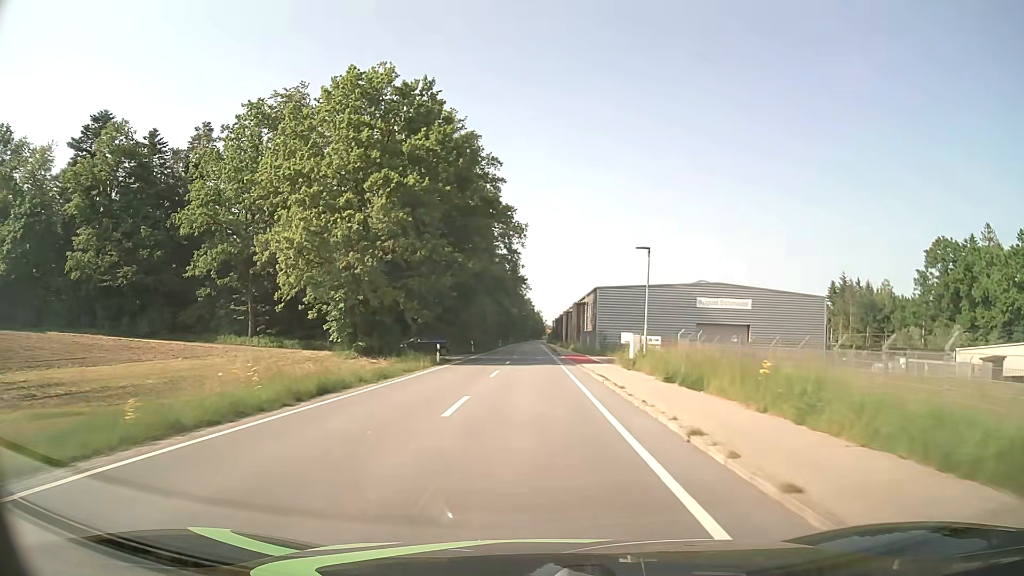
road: tertiary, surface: asphalt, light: Day
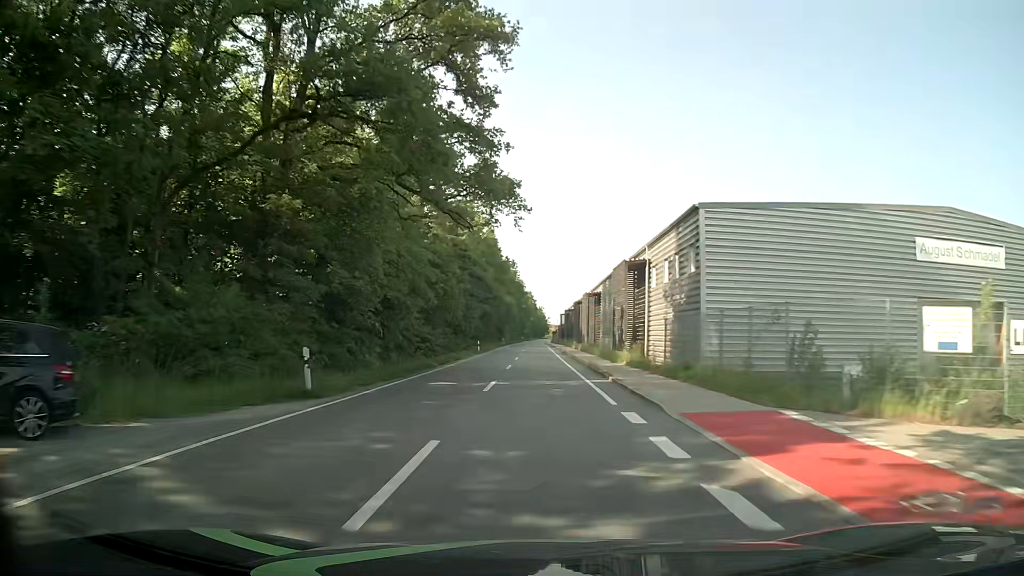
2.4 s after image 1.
(-0.3, +43.1) m; 0°
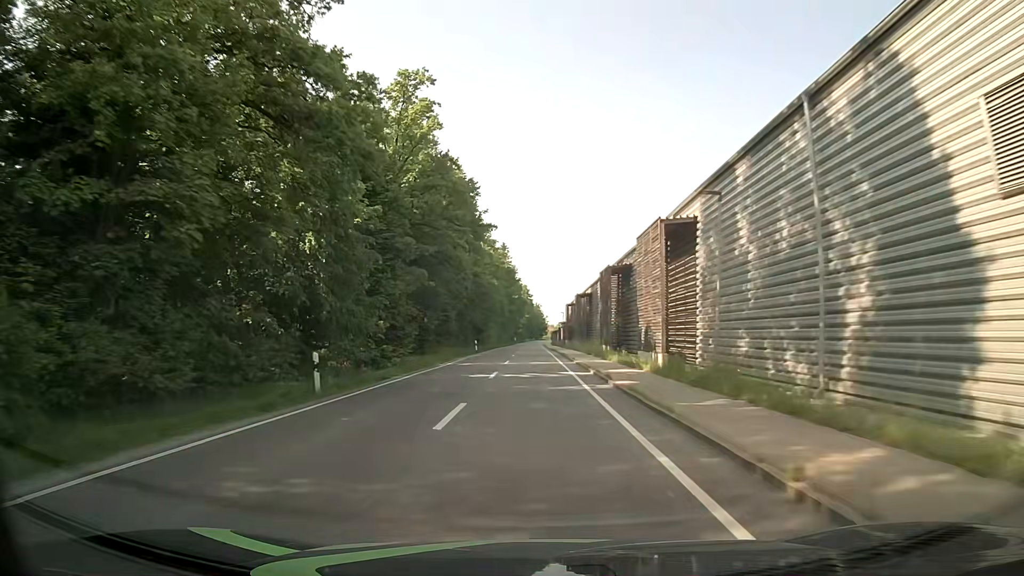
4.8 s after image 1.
(+0.4, +43.0) m; +1°
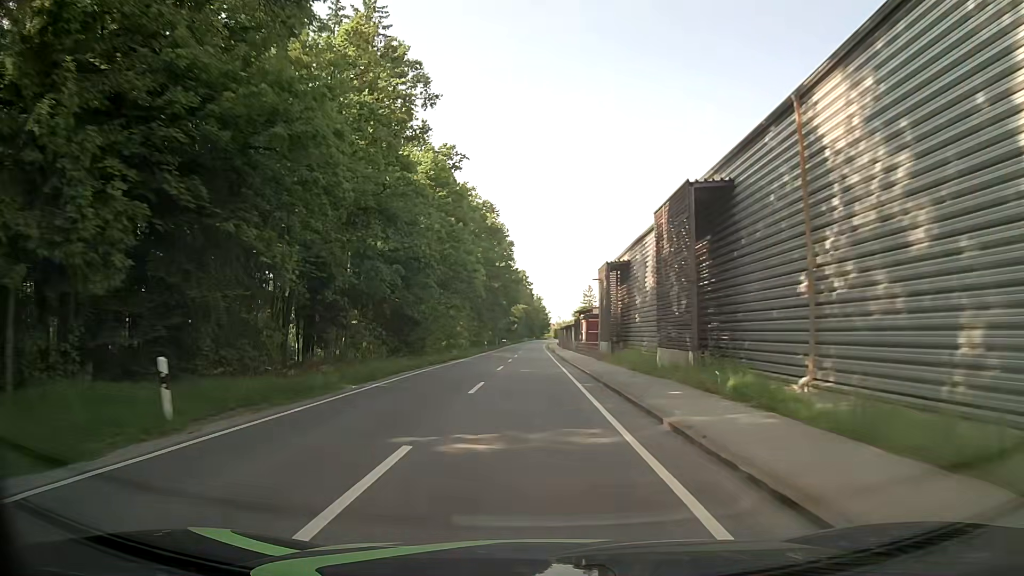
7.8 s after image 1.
(-0.2, +53.7) m; 0°
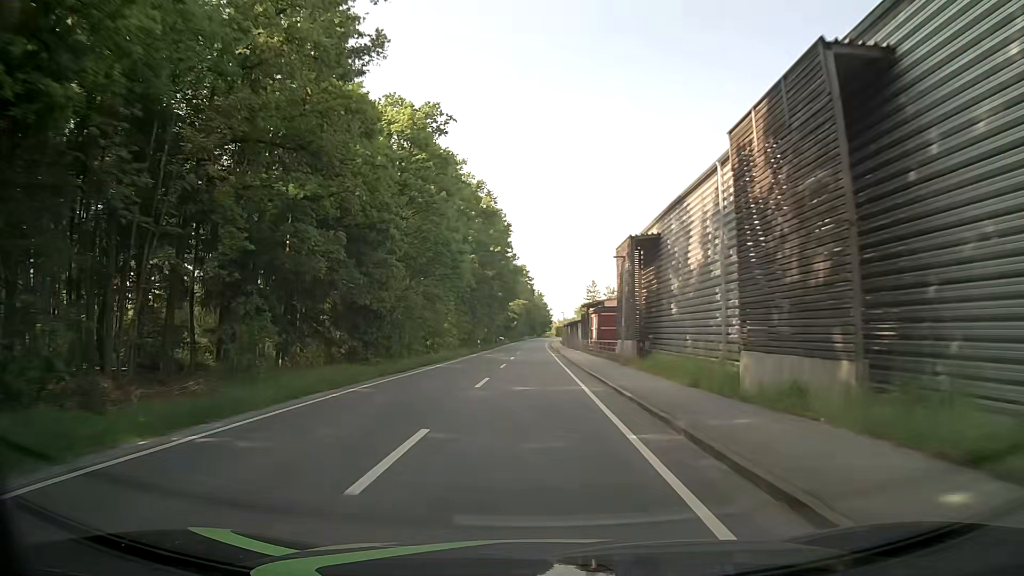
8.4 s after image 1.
(0.0, +10.7) m; 0°
